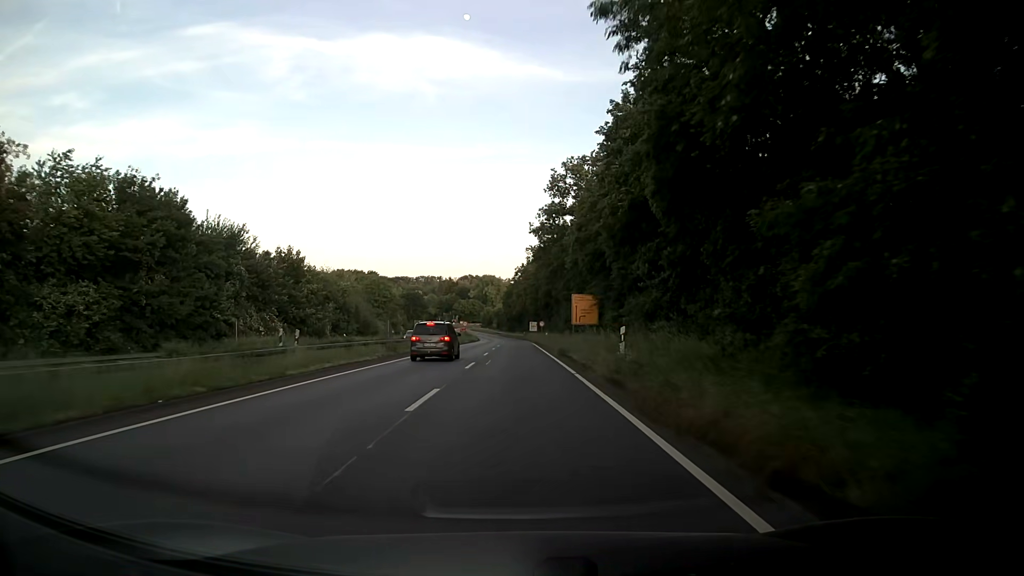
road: primary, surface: asphalt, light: Day
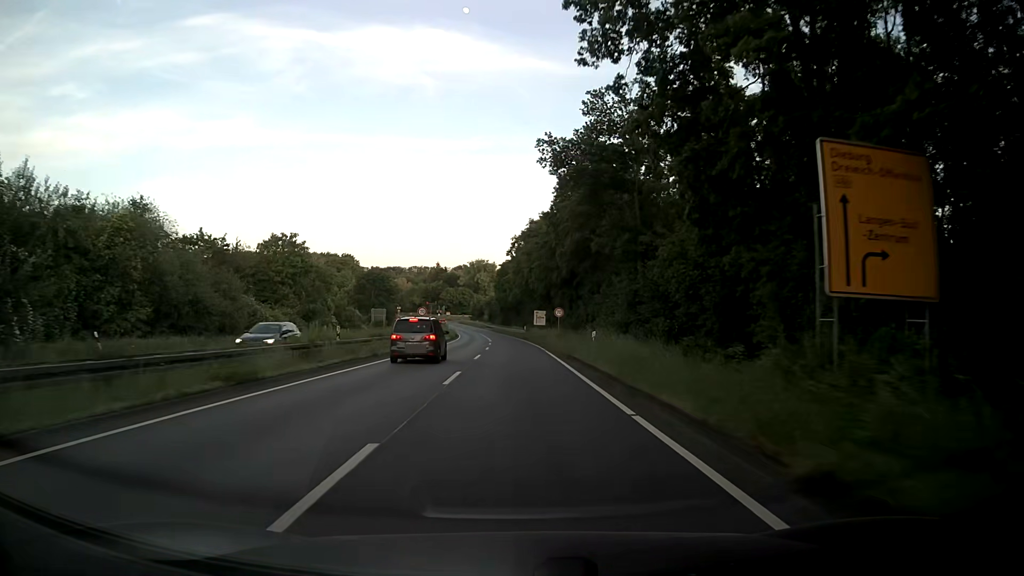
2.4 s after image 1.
(+0.3, +43.0) m; +1°
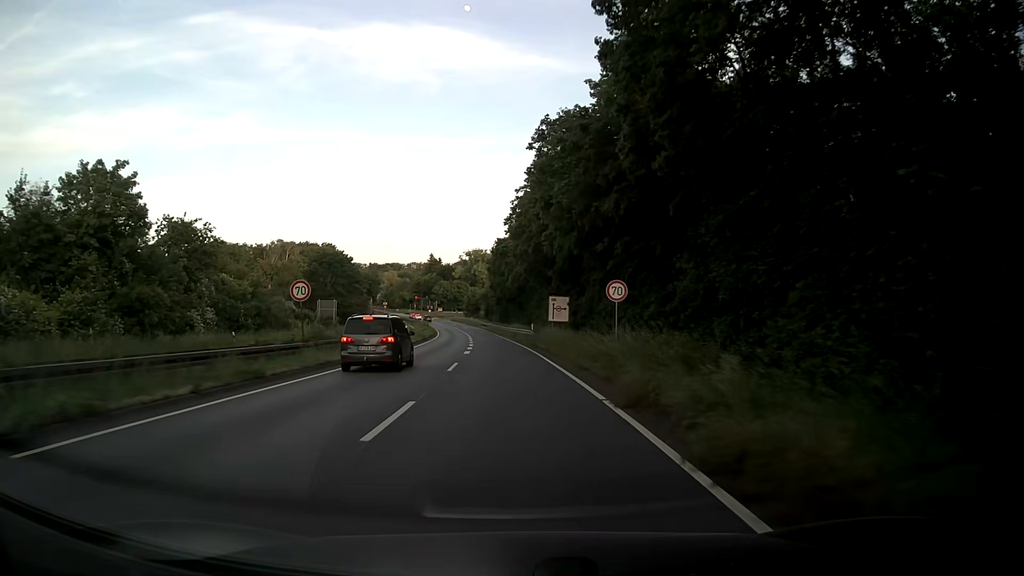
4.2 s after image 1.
(0.0, +31.6) m; 0°
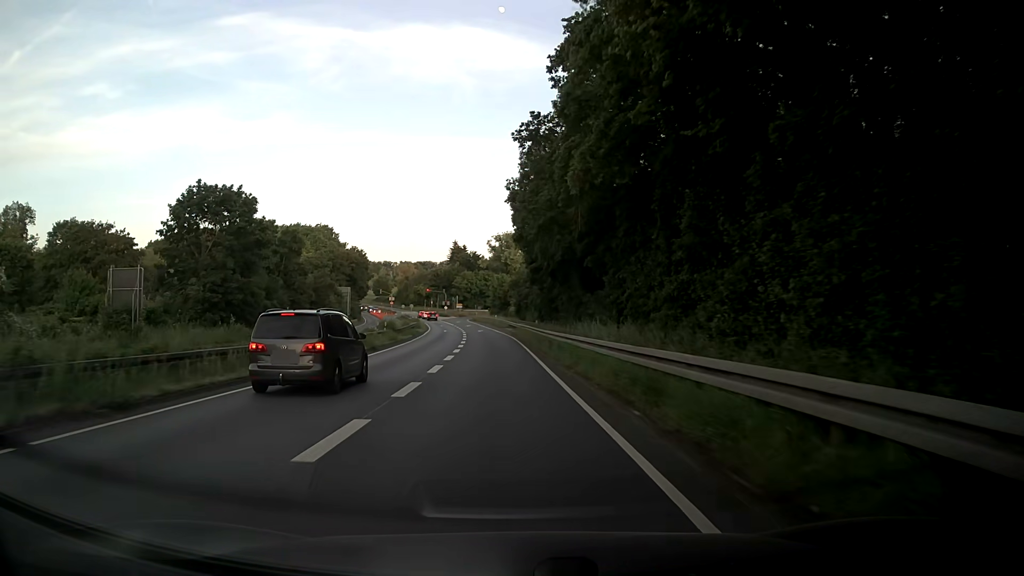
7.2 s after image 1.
(-1.1, +49.1) m; -3°
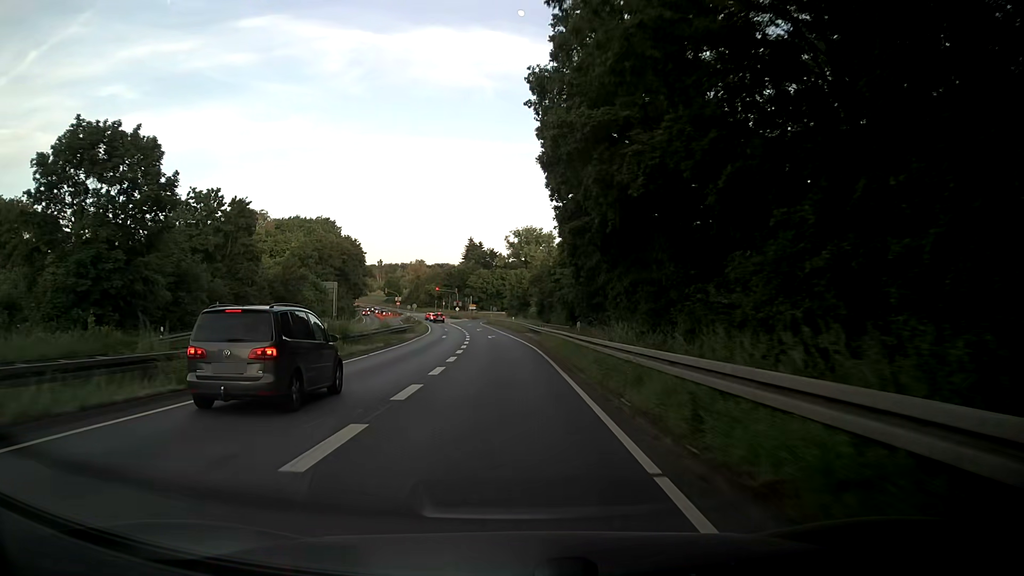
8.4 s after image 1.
(-0.1, +18.6) m; -1°
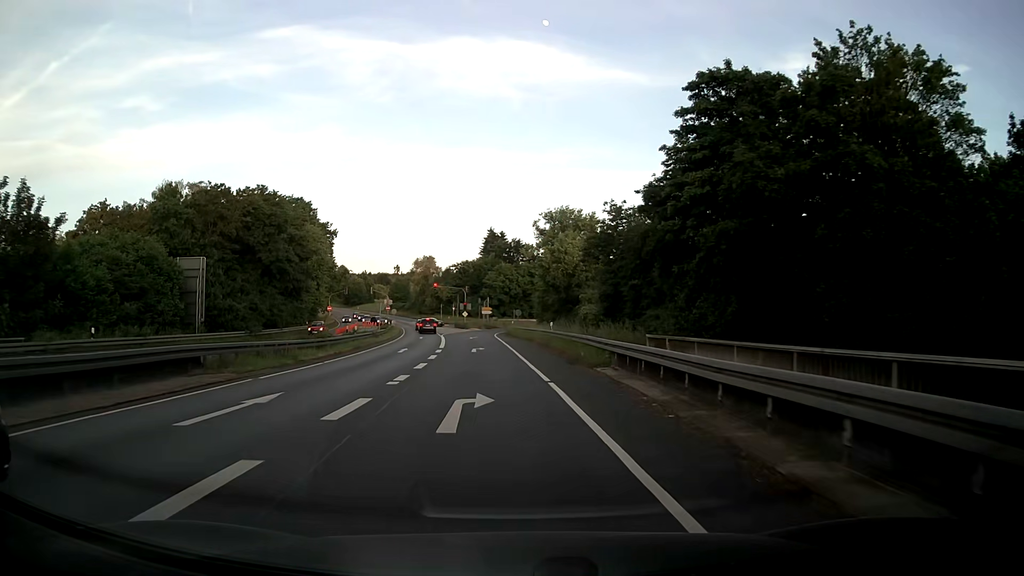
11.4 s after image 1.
(-0.8, +44.5) m; -2°
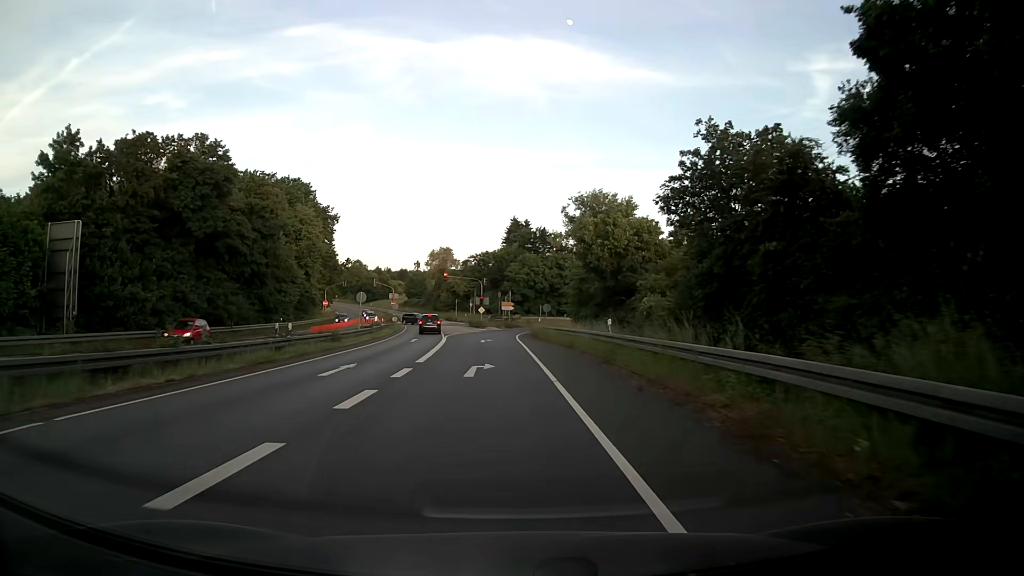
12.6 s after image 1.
(-0.4, +17.0) m; -3°
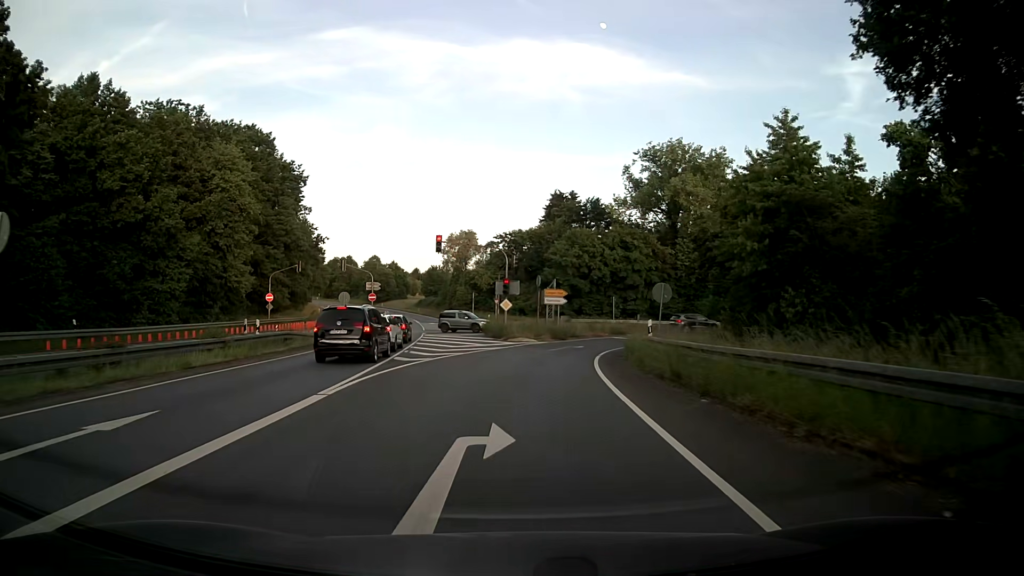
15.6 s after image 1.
(-1.0, +37.6) m; -3°
(0, +10) (0, +20) (+2, +30) (+6, +39) (+12, +47) (+20, +53) (+28, +59) (+37, +63) (+46, +67) (+56, +71) m
